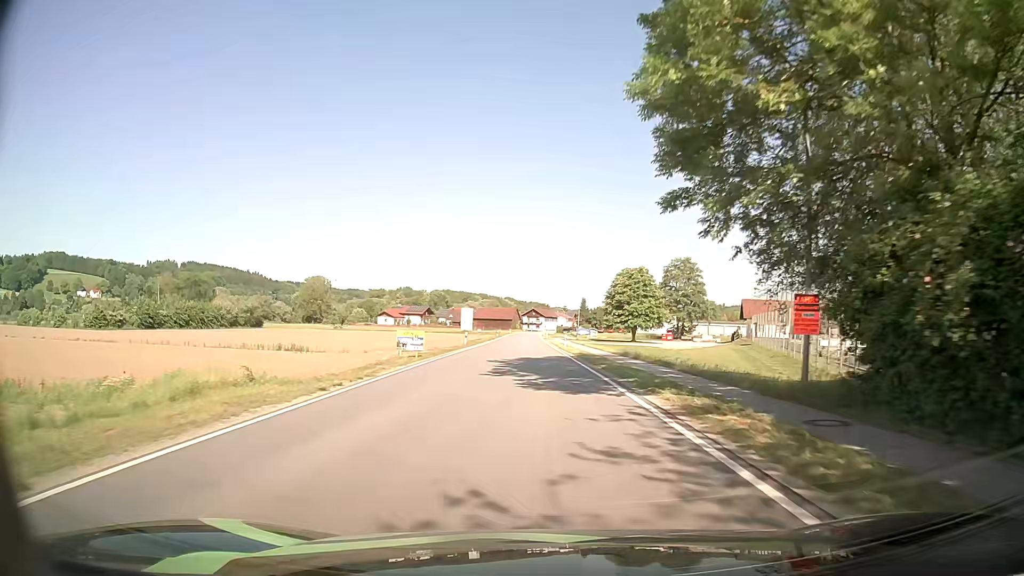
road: secondary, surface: asphalt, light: Day
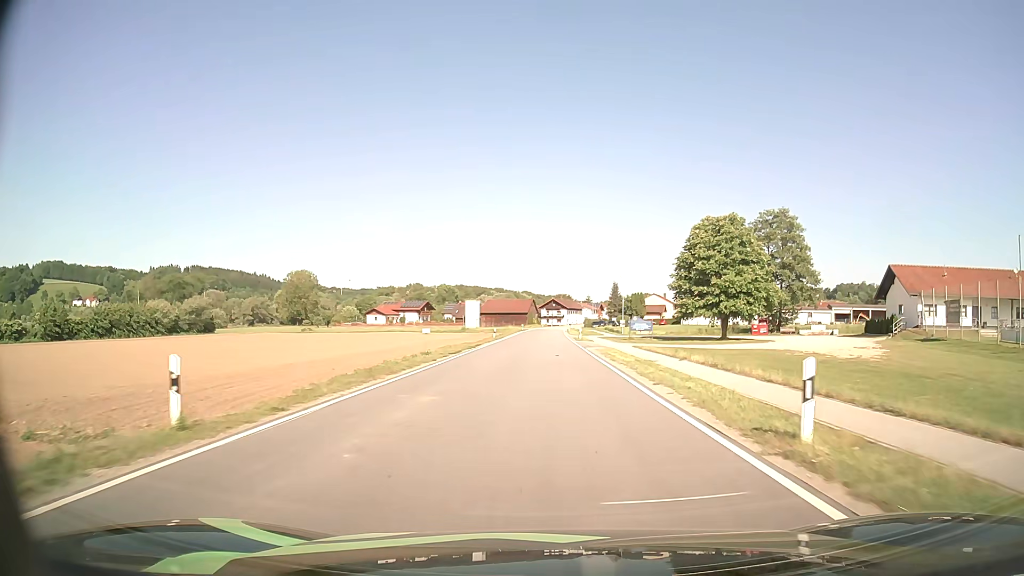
(-1.0, +43.4) m; -1°
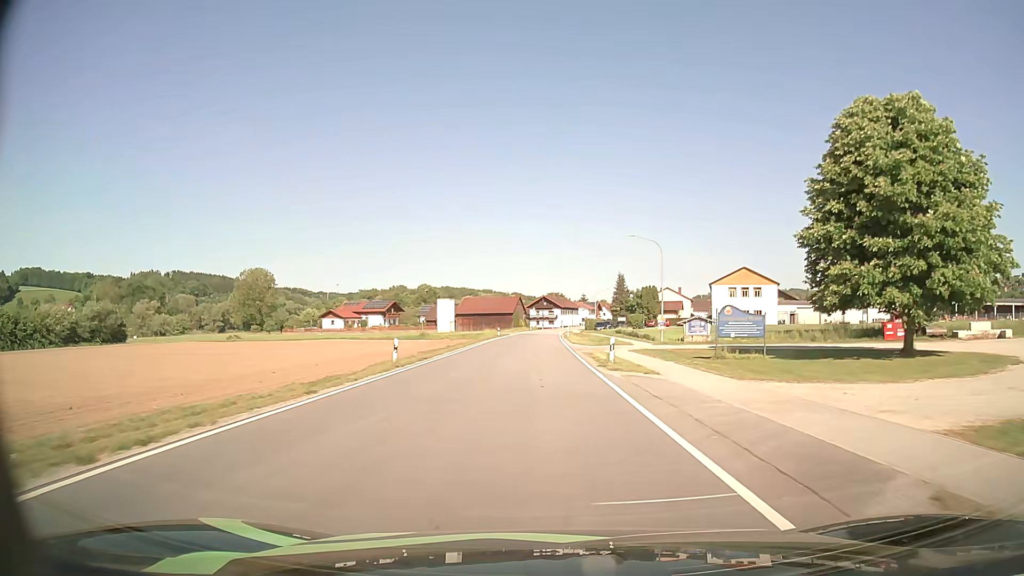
(+0.3, +35.7) m; +1°
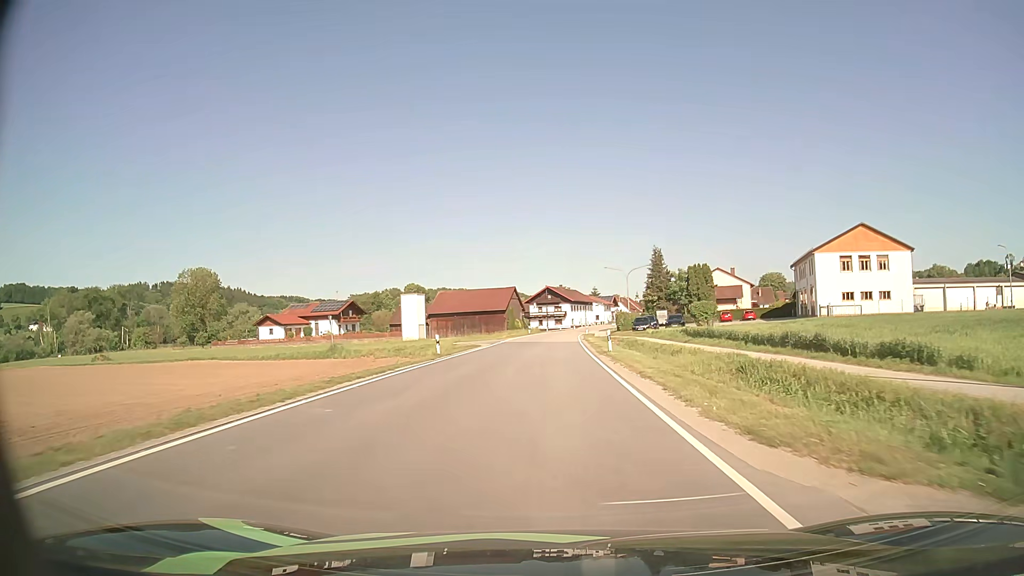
(-0.3, +44.5) m; 0°
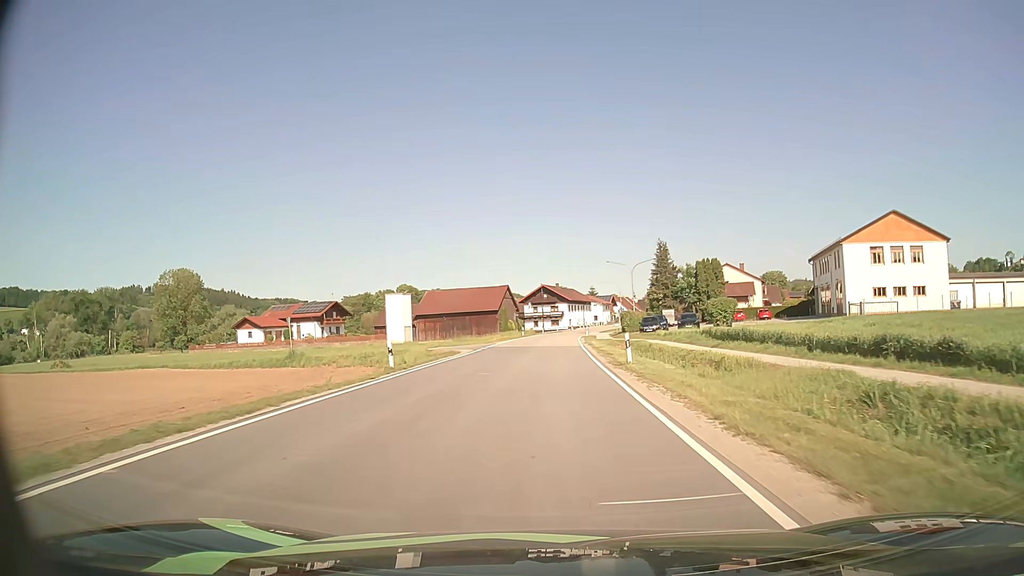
(0.0, +8.4) m; 0°
